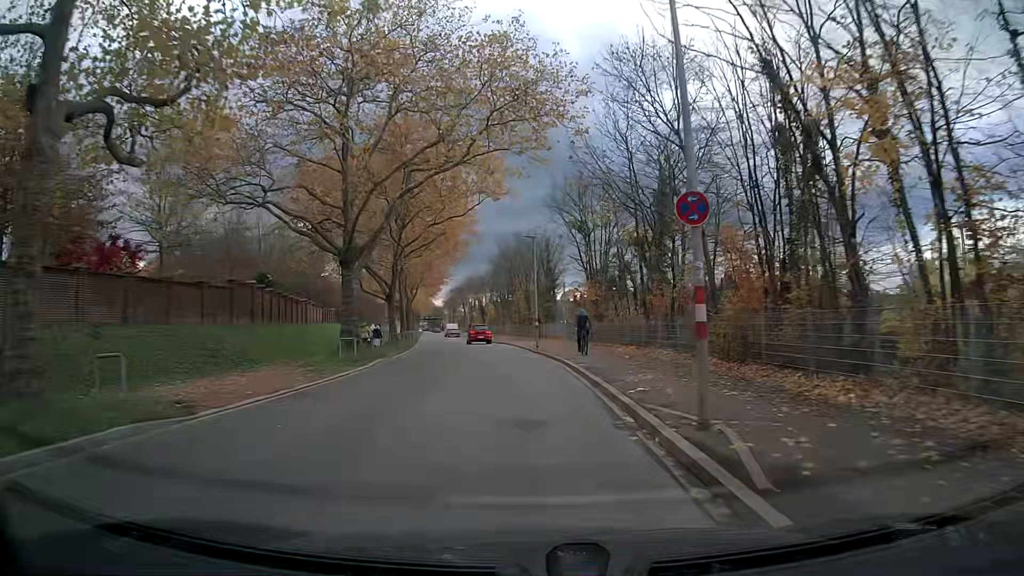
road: tertiary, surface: asphalt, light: Day
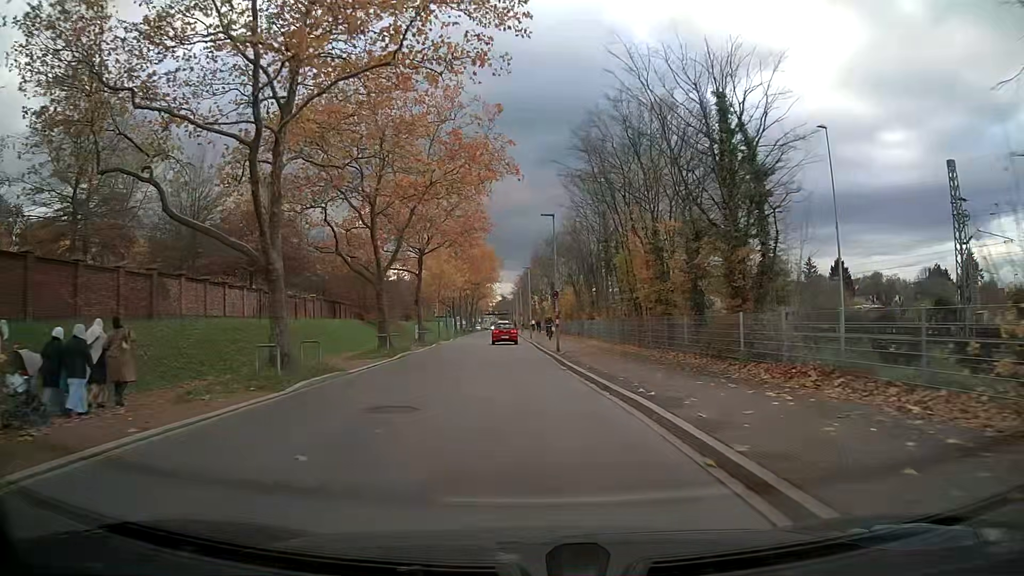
(-2.1, +38.0) m; -7°
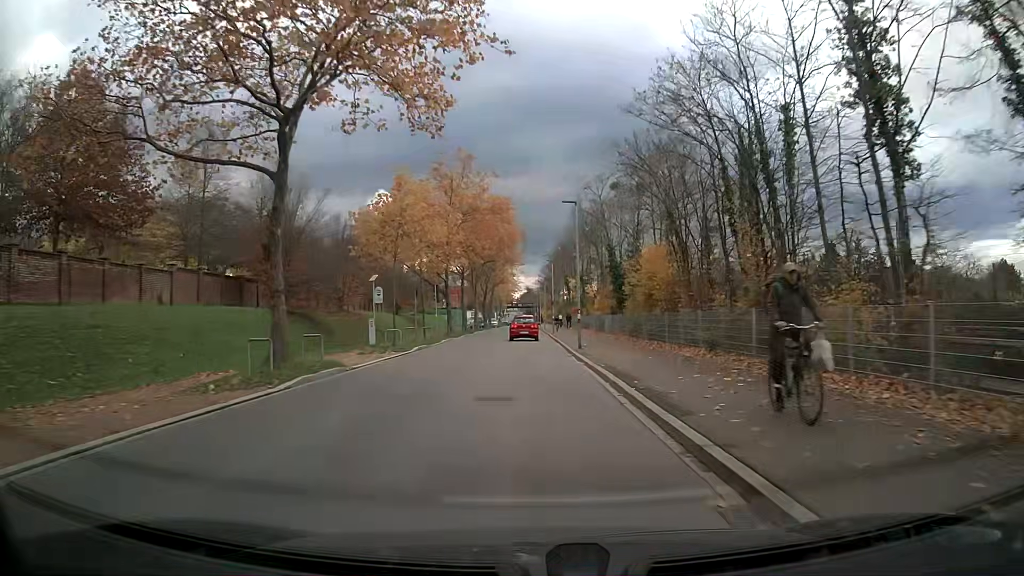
(-0.7, +30.2) m; -2°
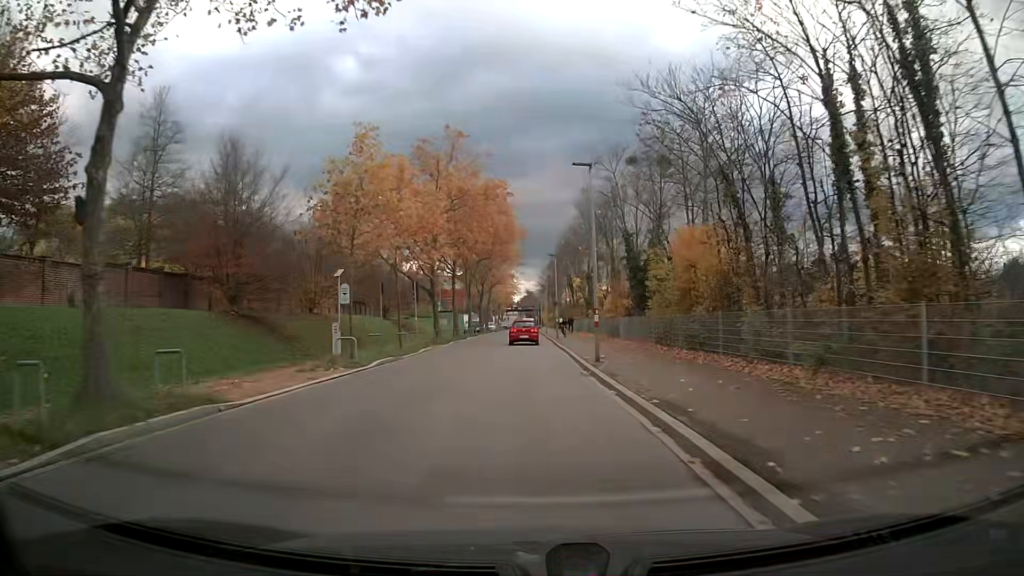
(0.0, +7.4) m; 0°
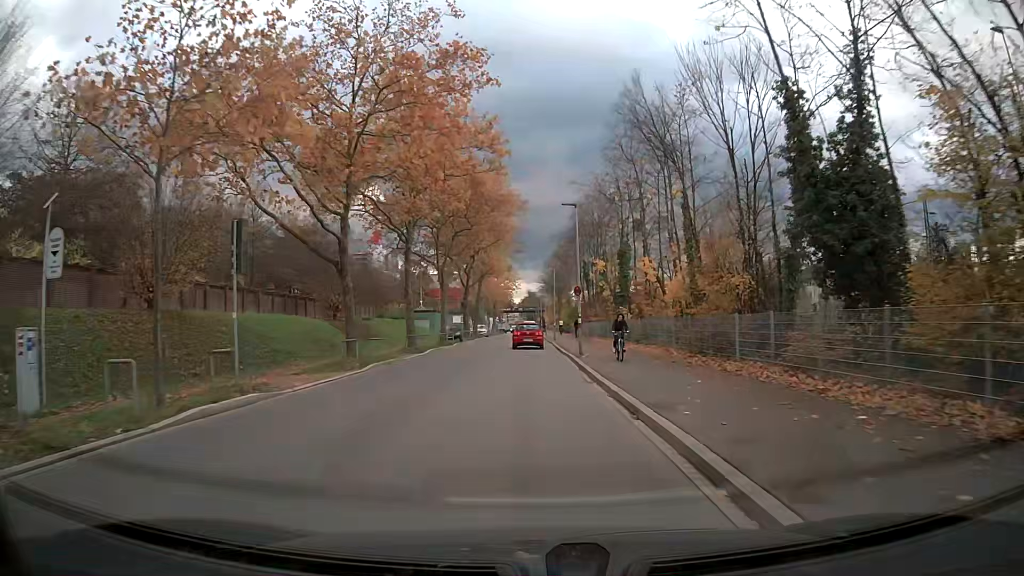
(-0.1, +21.6) m; 0°
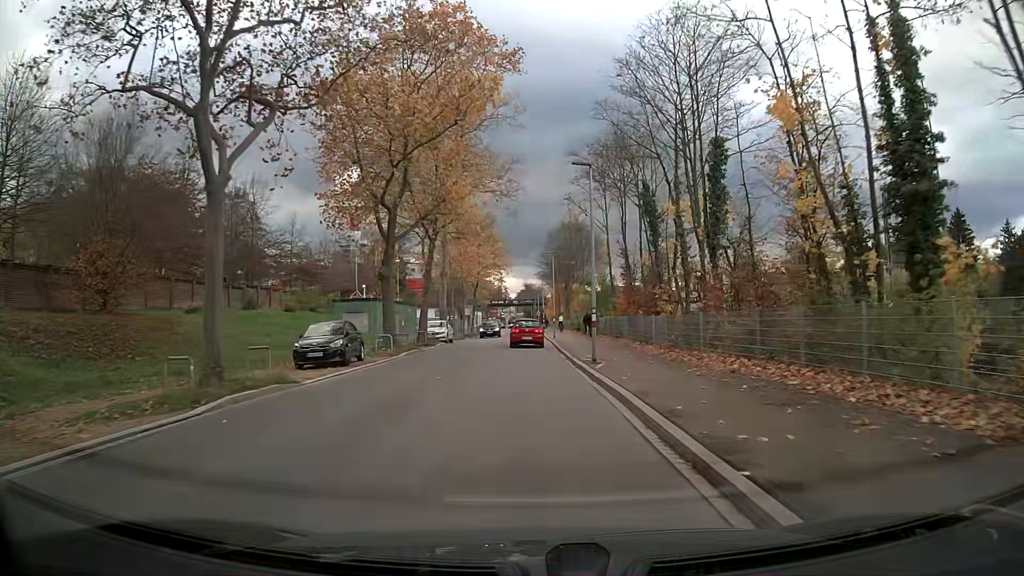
(+0.1, +34.4) m; 0°
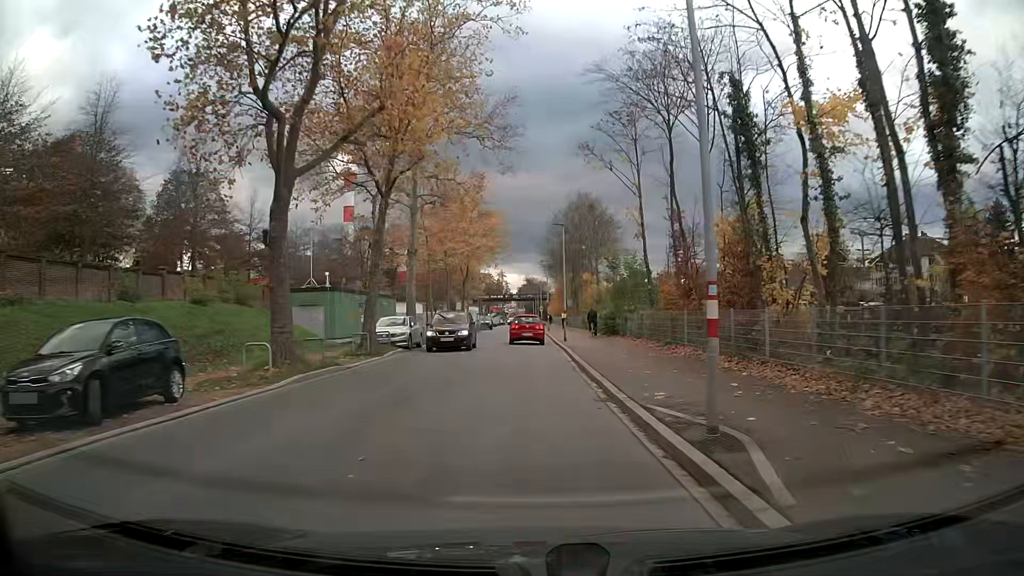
(0.0, +13.2) m; 0°
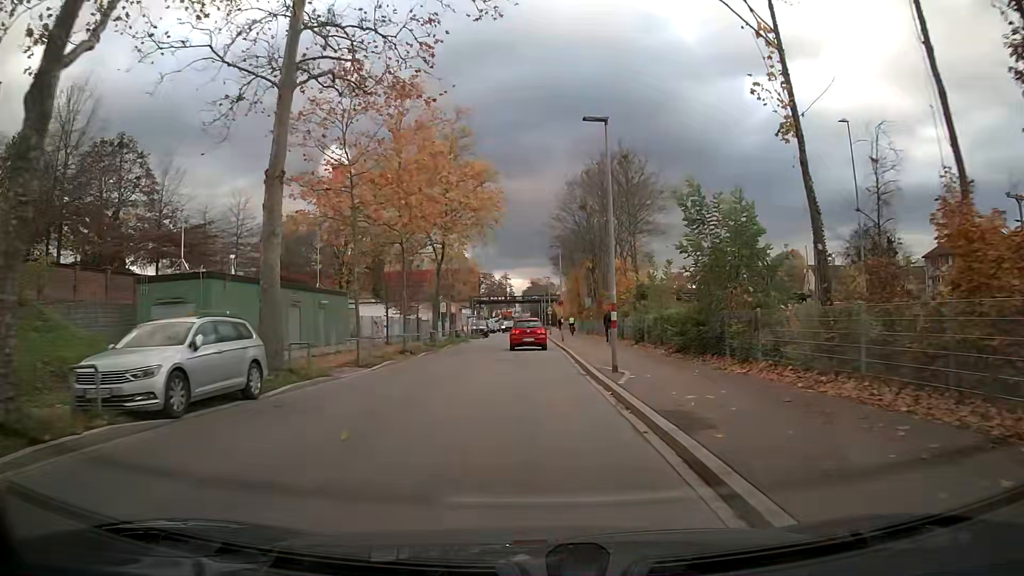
(0.0, +19.3) m; 0°
